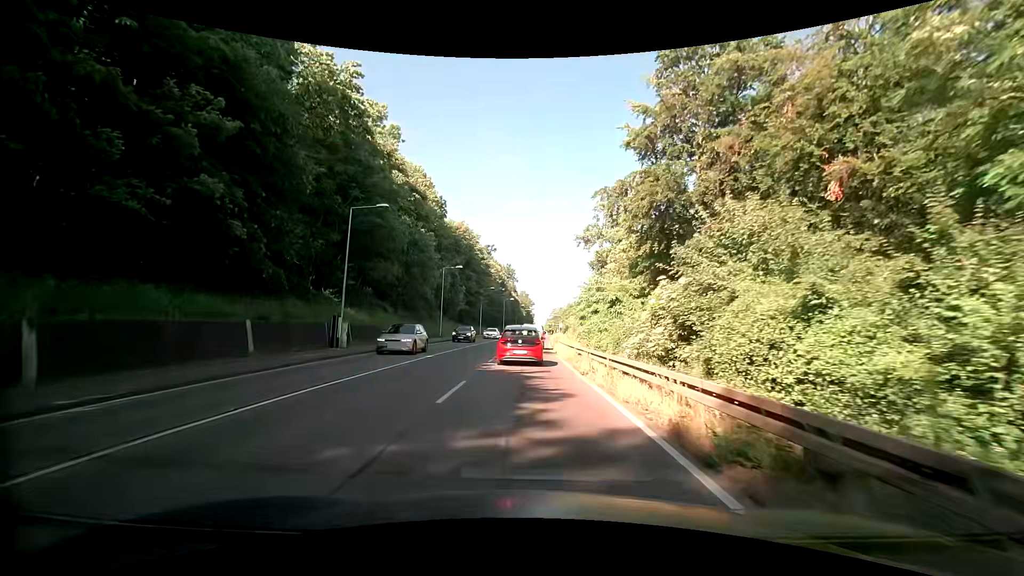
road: secondary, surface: asphalt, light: Day
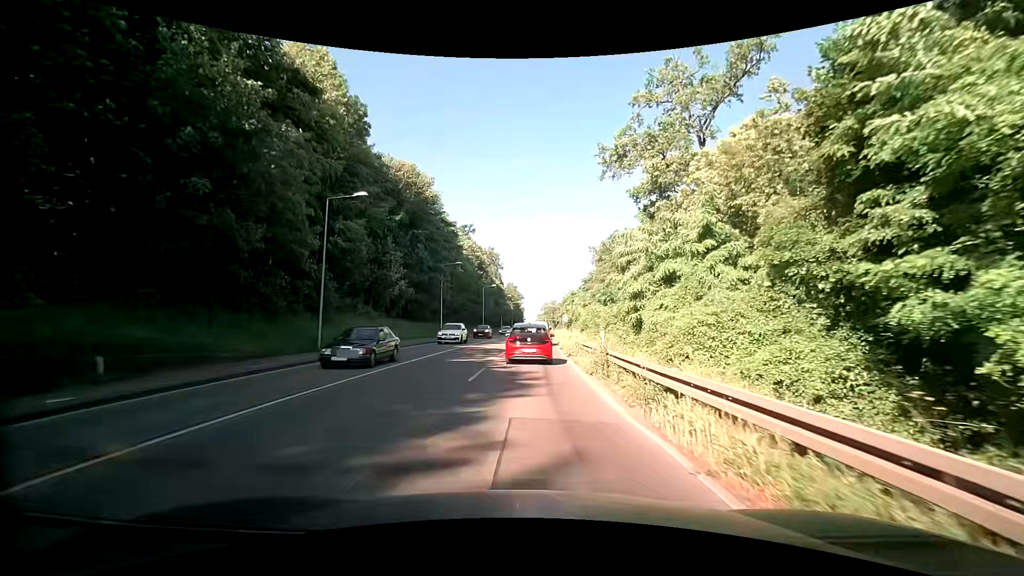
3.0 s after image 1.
(0.0, +32.0) m; +1°
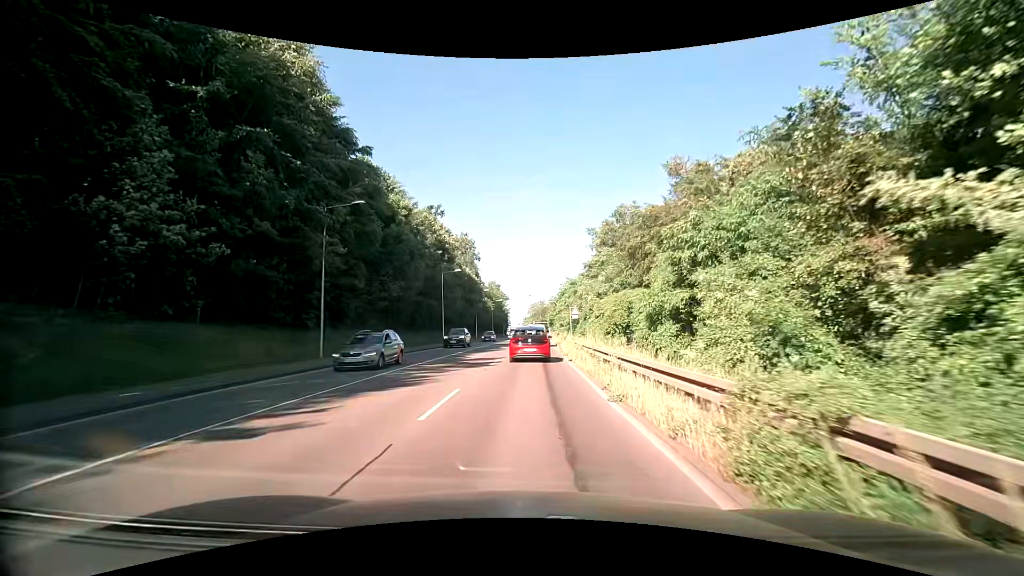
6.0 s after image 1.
(+0.5, +29.4) m; +2°
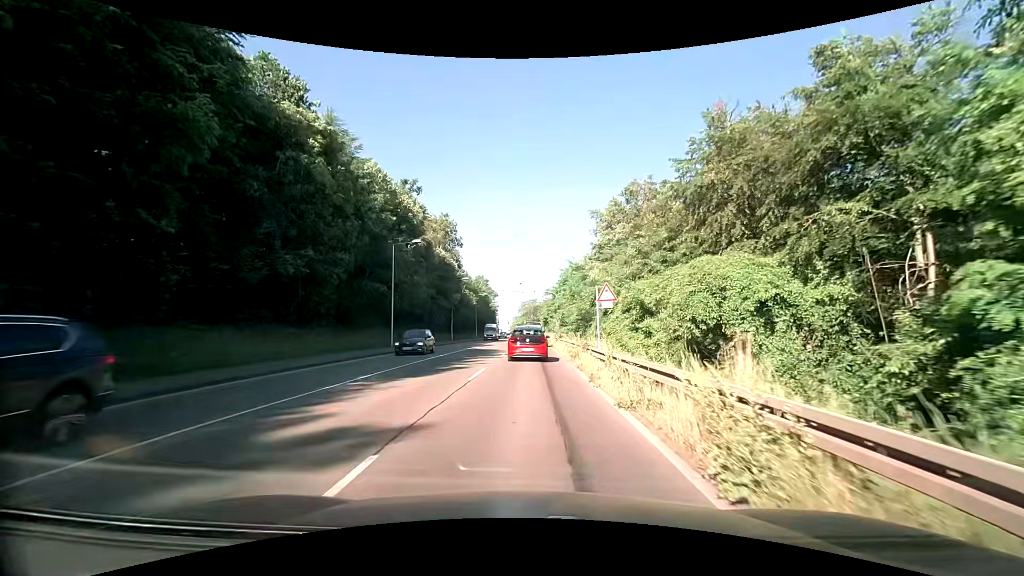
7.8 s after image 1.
(-0.1, +18.3) m; +1°
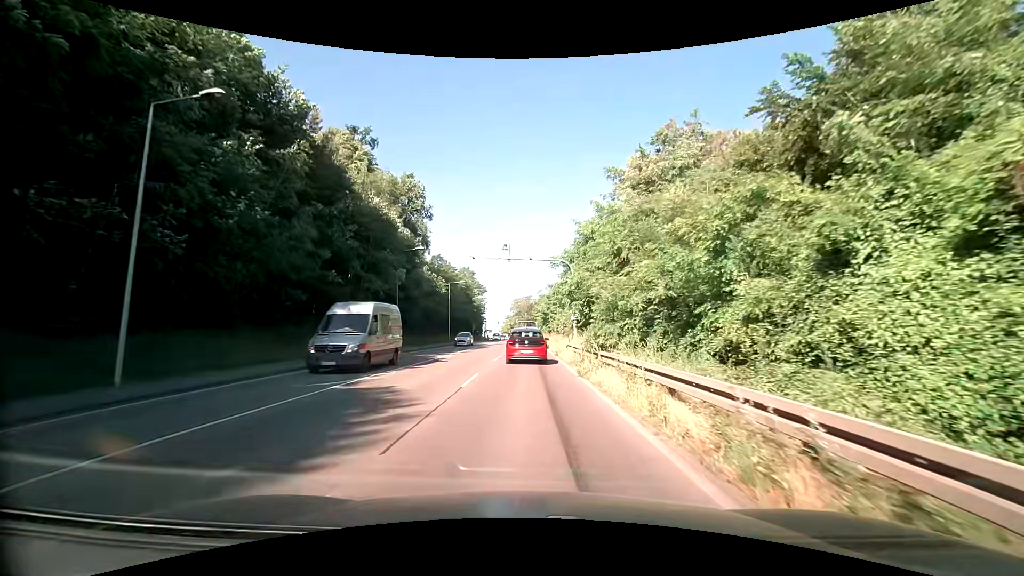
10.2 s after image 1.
(0.0, +25.4) m; 0°
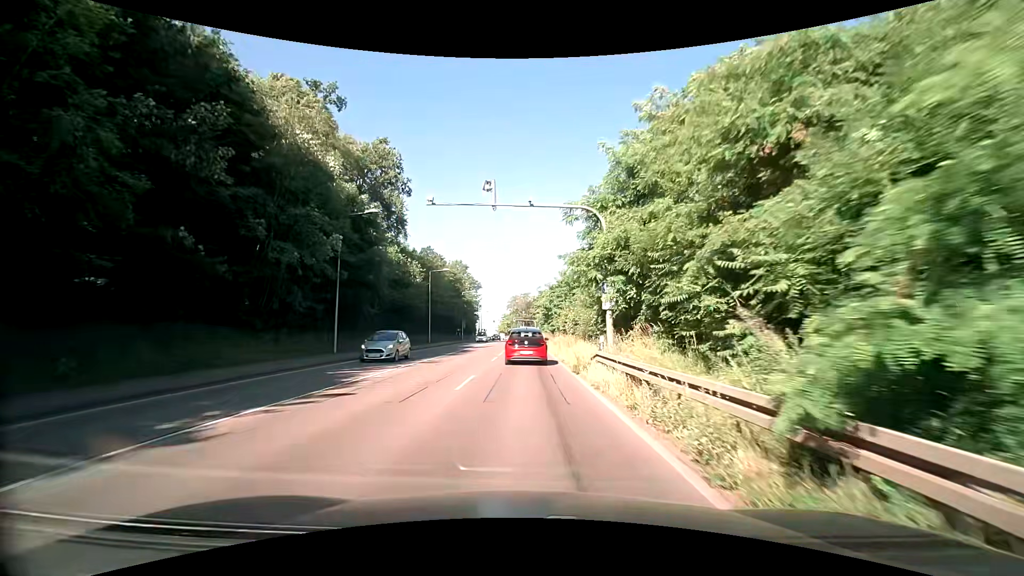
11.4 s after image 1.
(0.0, +12.8) m; 0°
